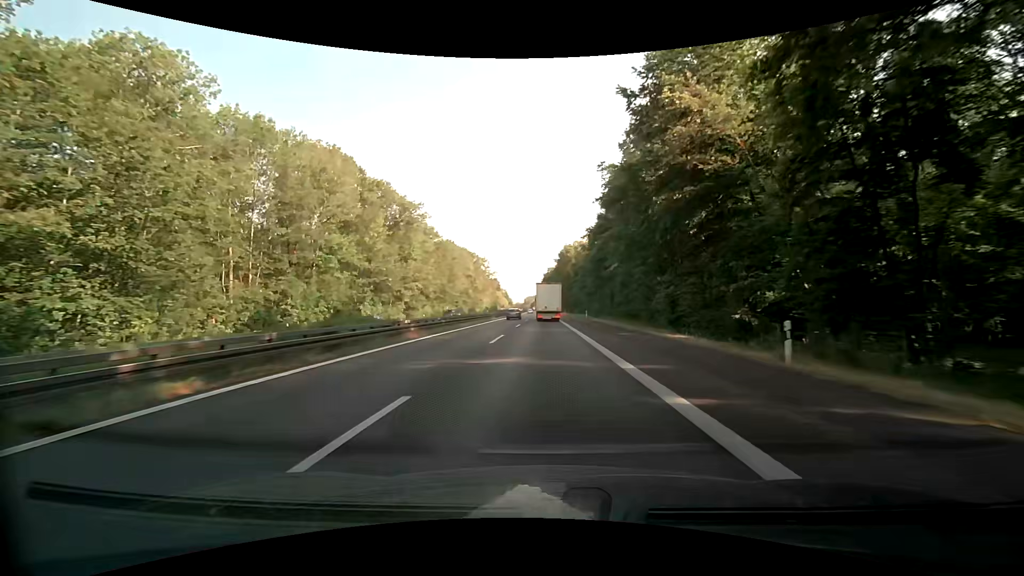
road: motorway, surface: asphalt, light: Day
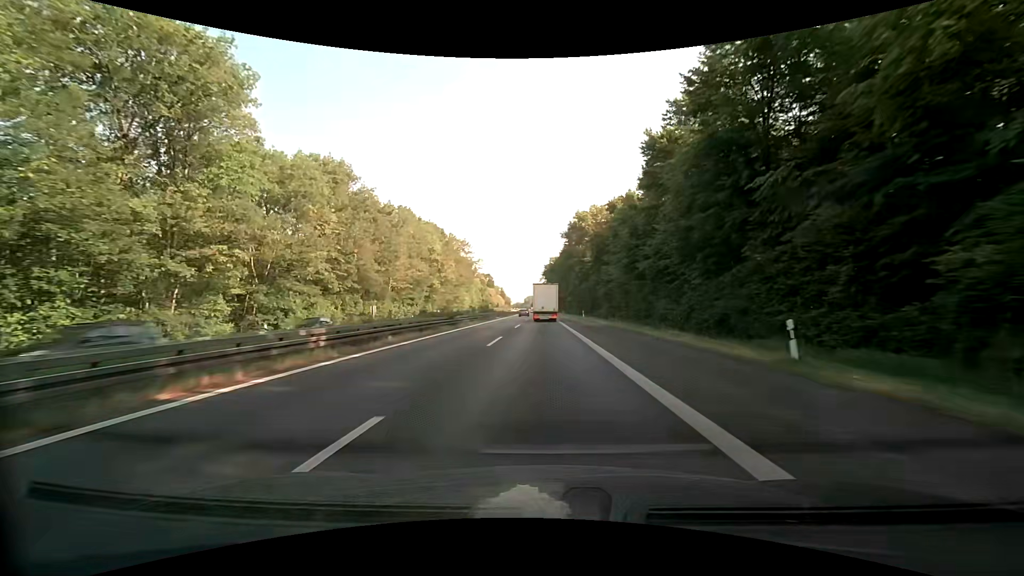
(+0.4, +55.4) m; 0°
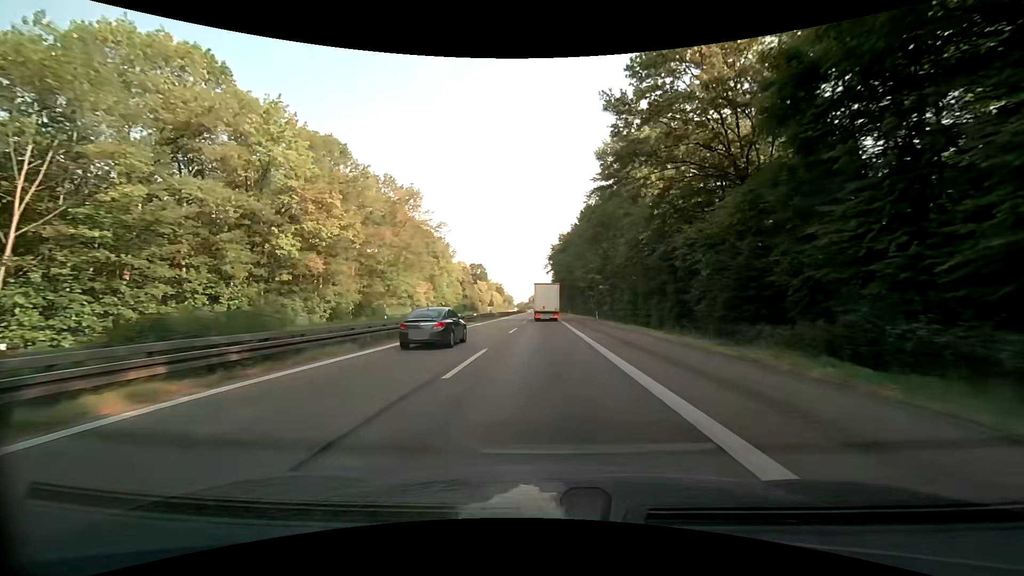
(-0.4, +69.1) m; -1°
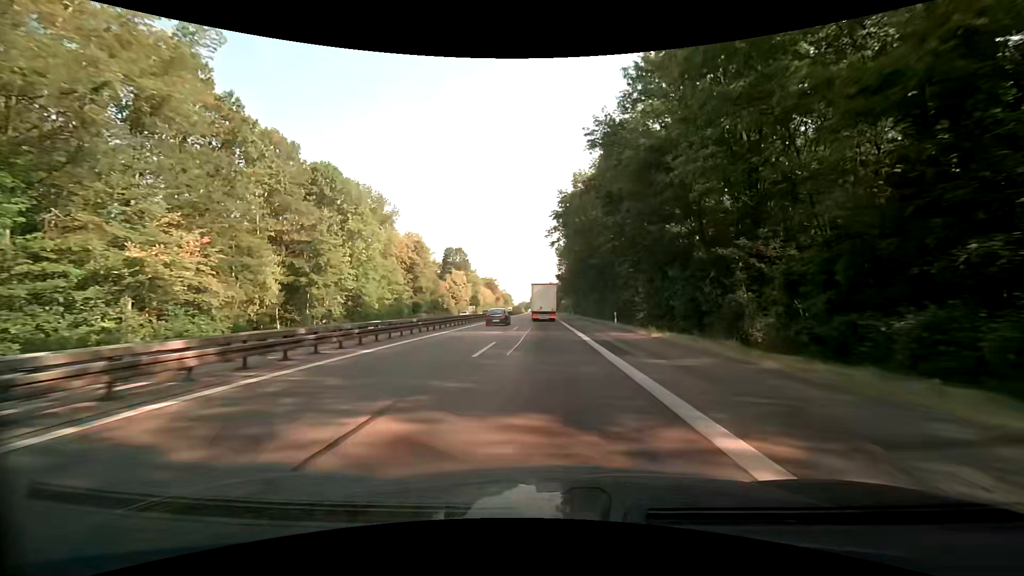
(0.0, +69.0) m; 0°
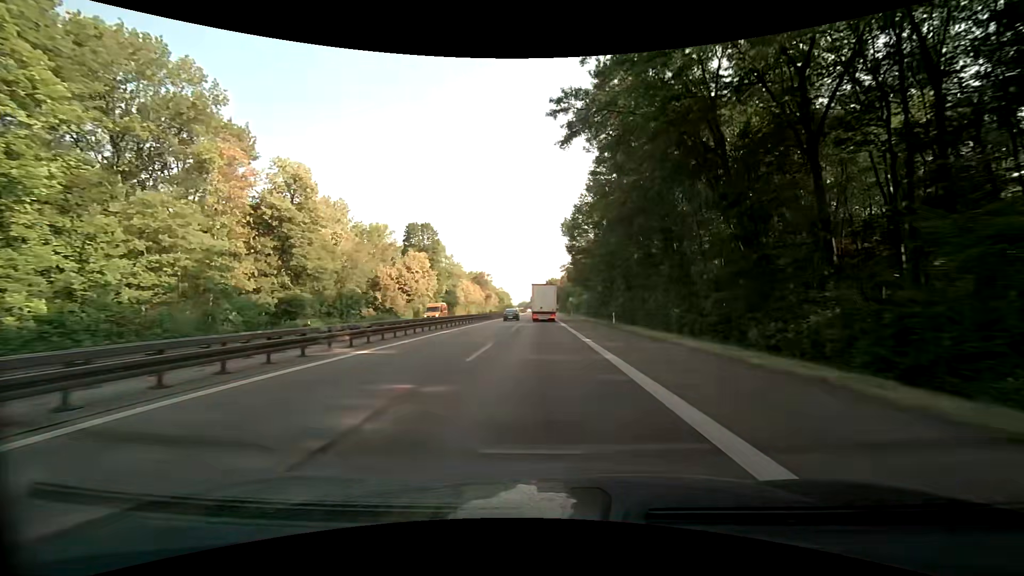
(-0.3, +55.1) m; 0°
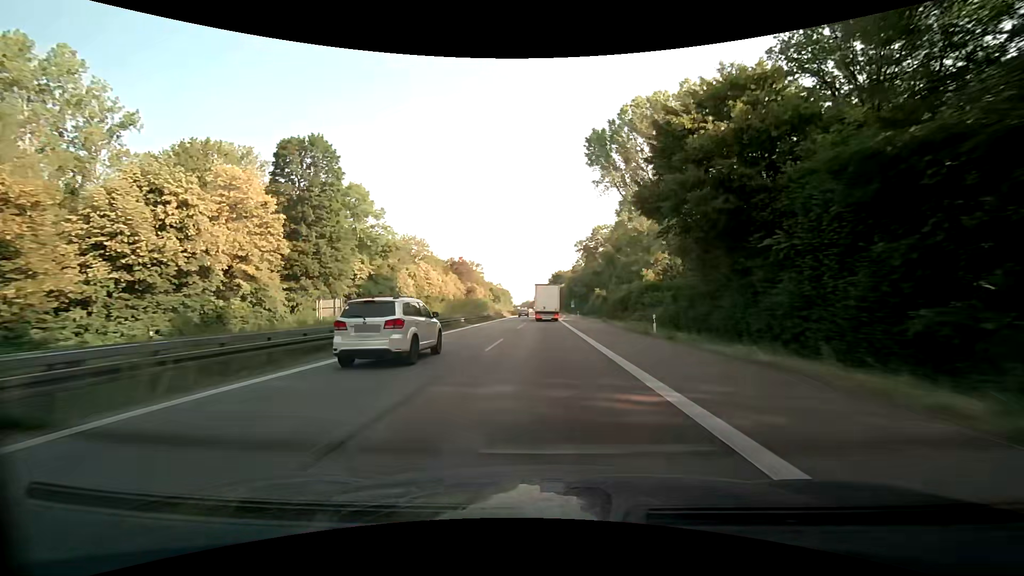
(-0.5, +68.8) m; -1°
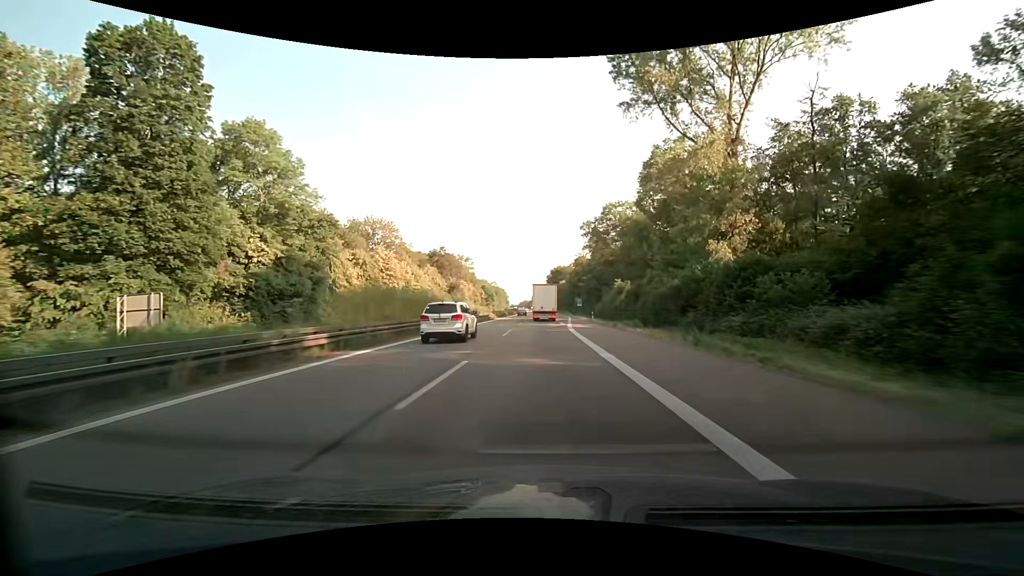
(+0.1, +27.5) m; 0°
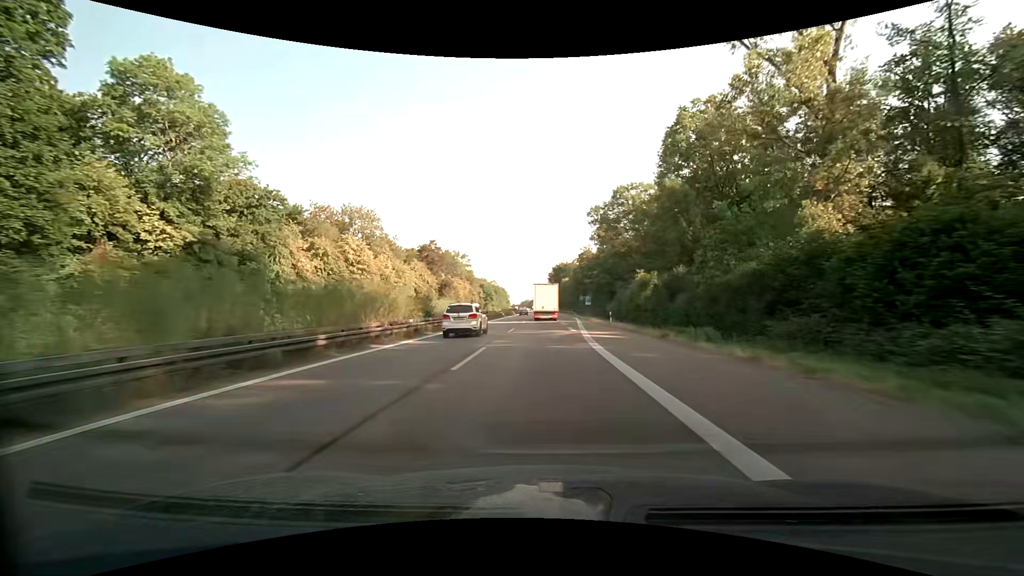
(0.0, +13.8) m; 0°
